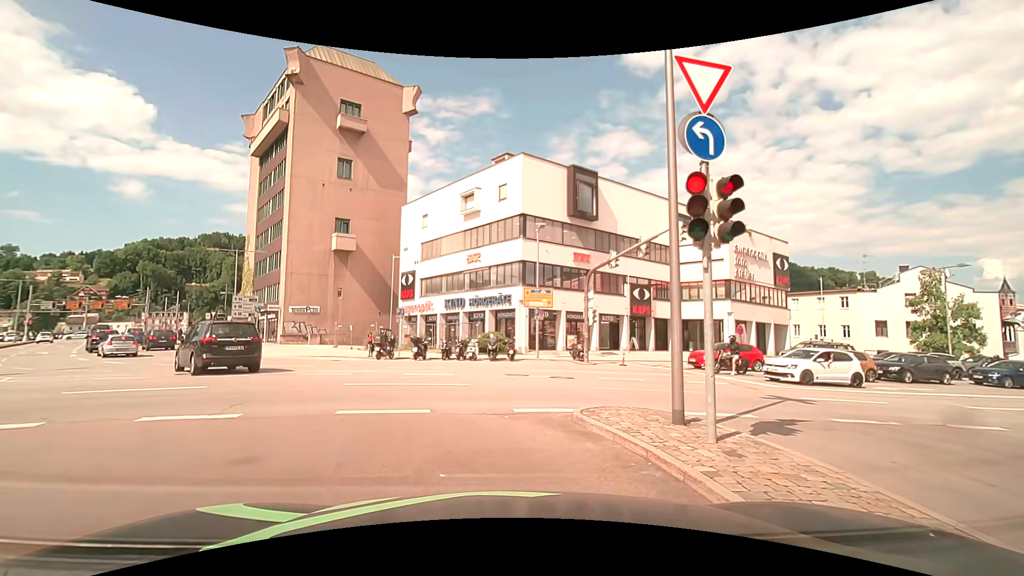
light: Day
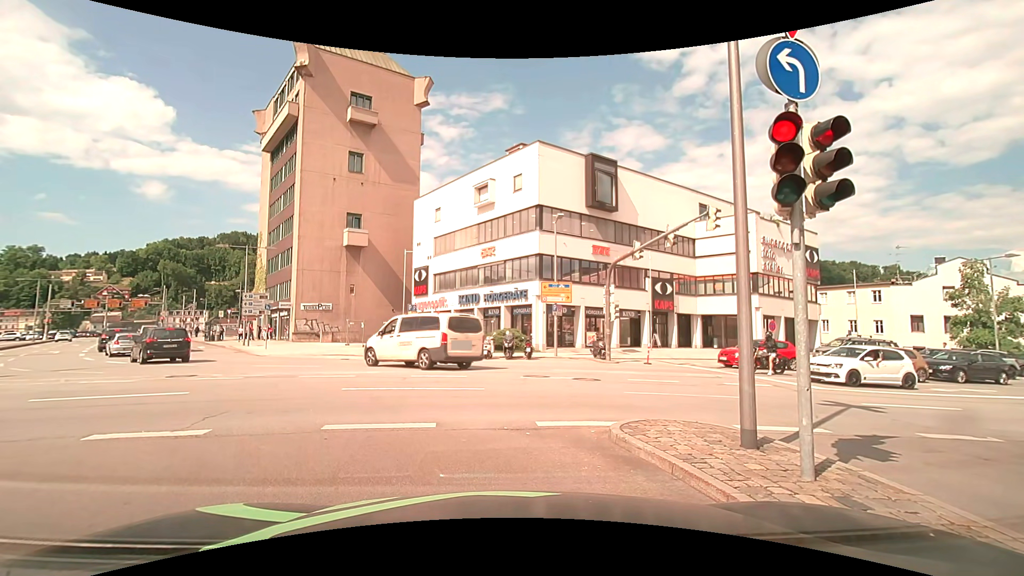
(0.0, +1.4) m; +1°
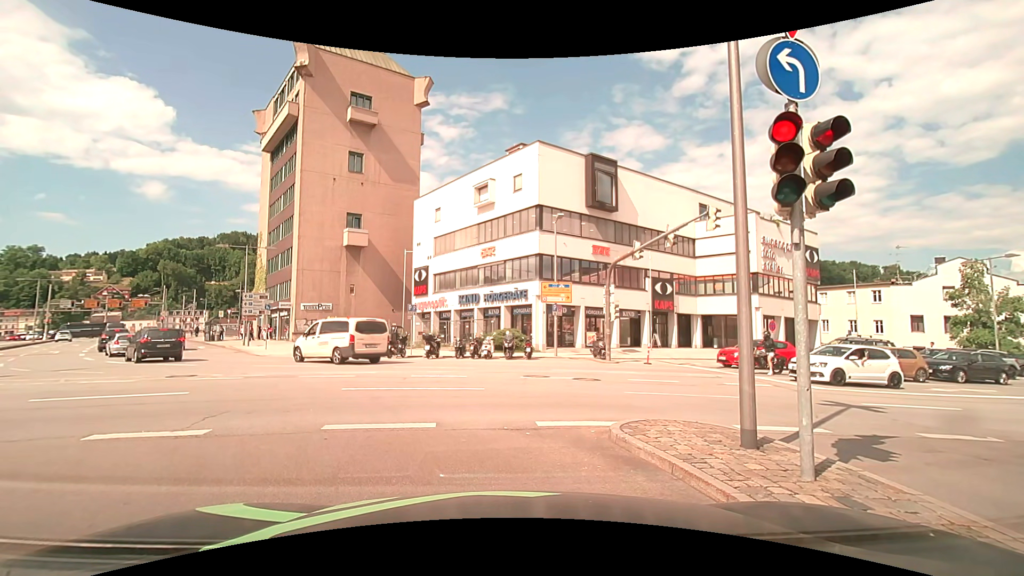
(0.0, 0.0) m; 0°
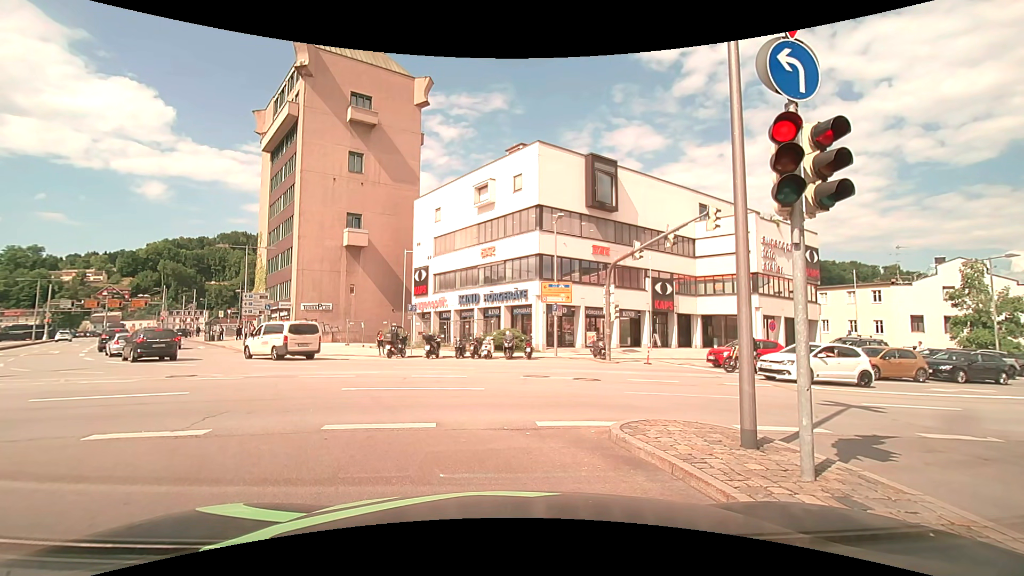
(0.0, 0.0) m; 0°
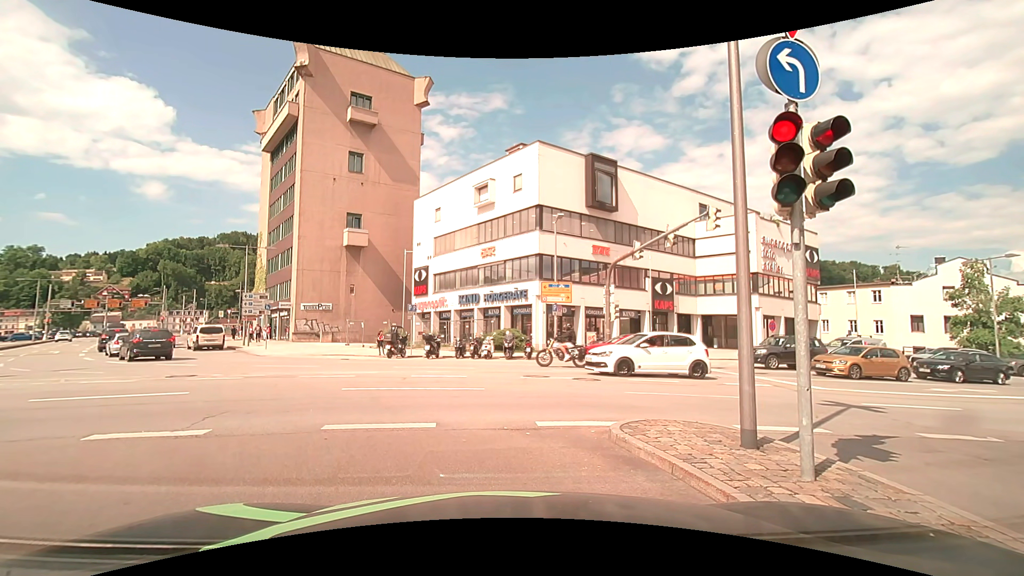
(0.0, 0.0) m; 0°
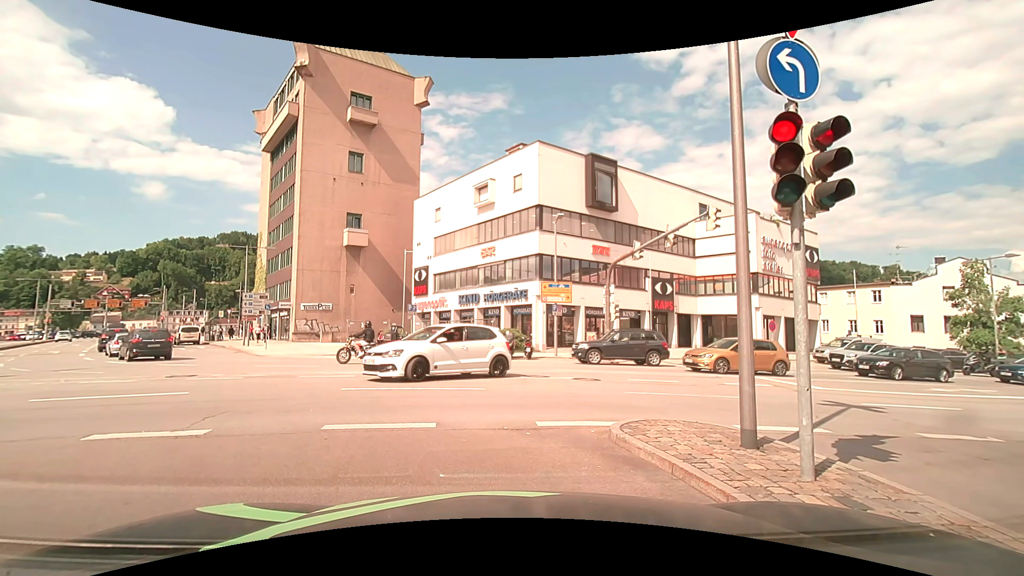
(0.0, 0.0) m; 0°
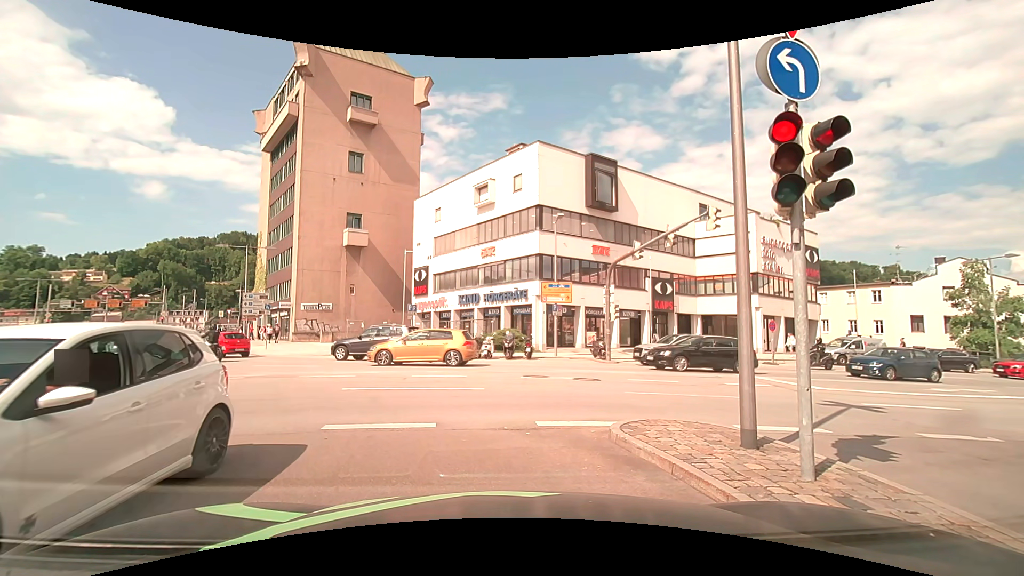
(0.0, 0.0) m; 0°
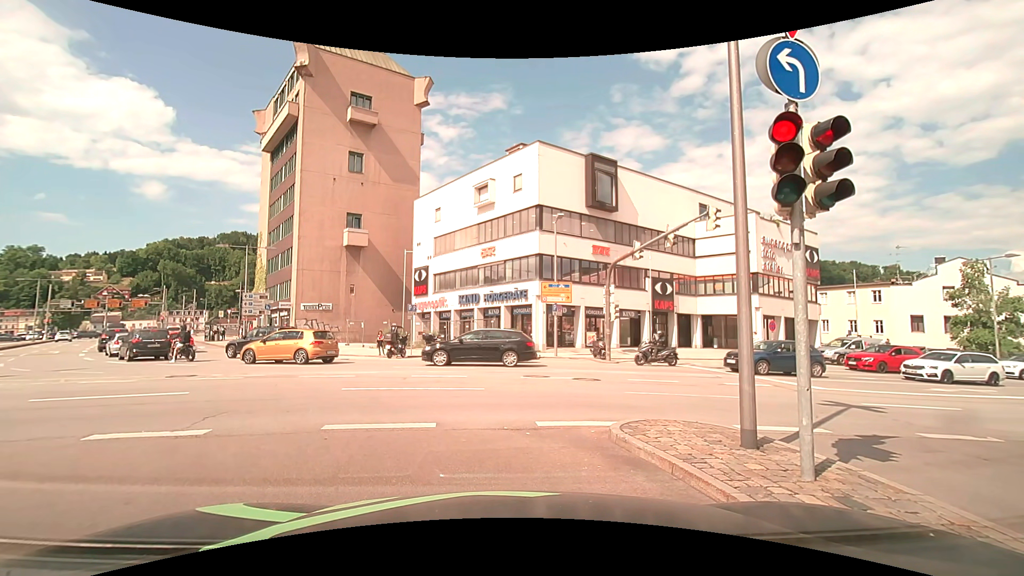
(0.0, 0.0) m; 0°
